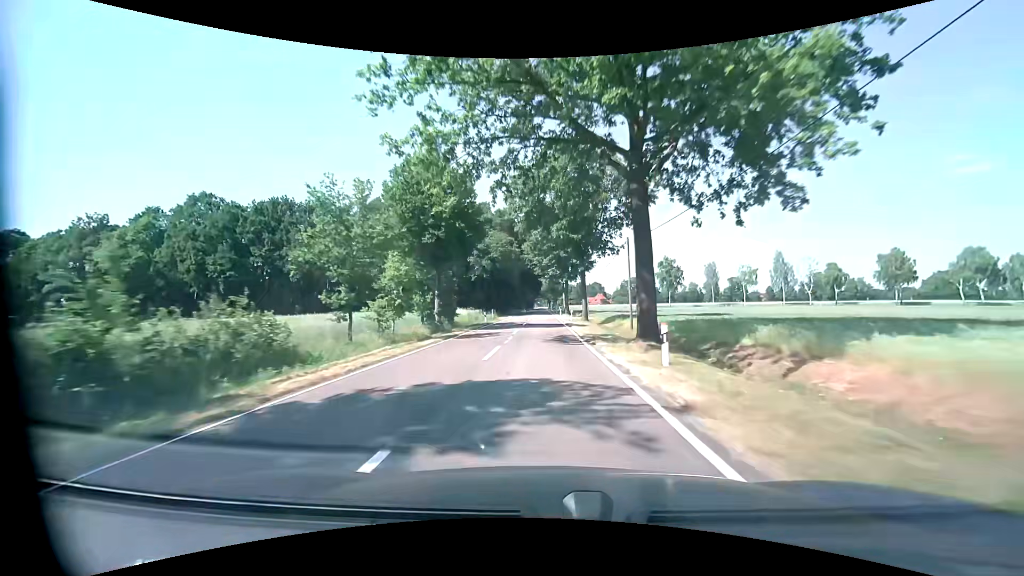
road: tertiary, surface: asphalt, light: Day
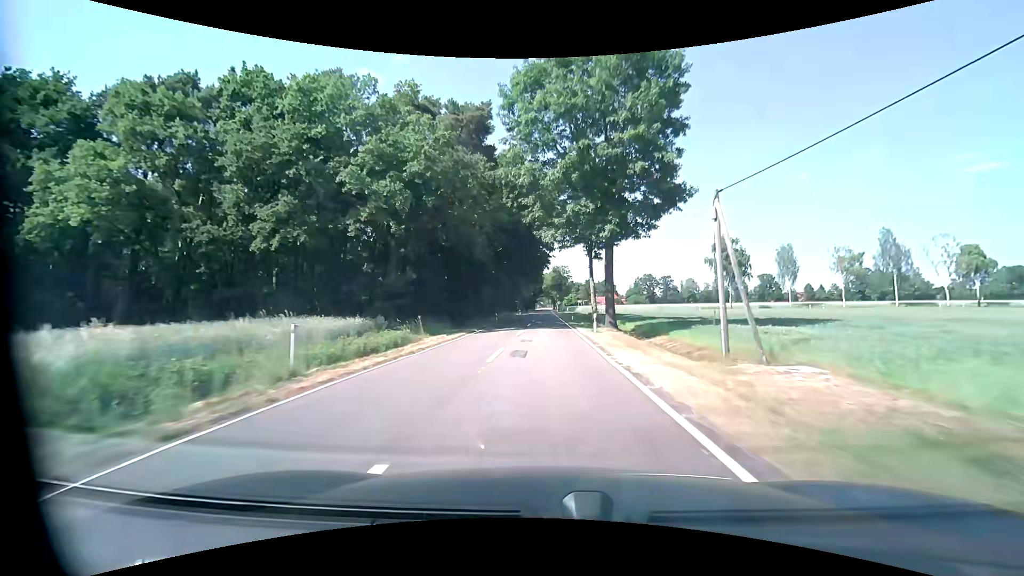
(-0.4, +47.4) m; 0°
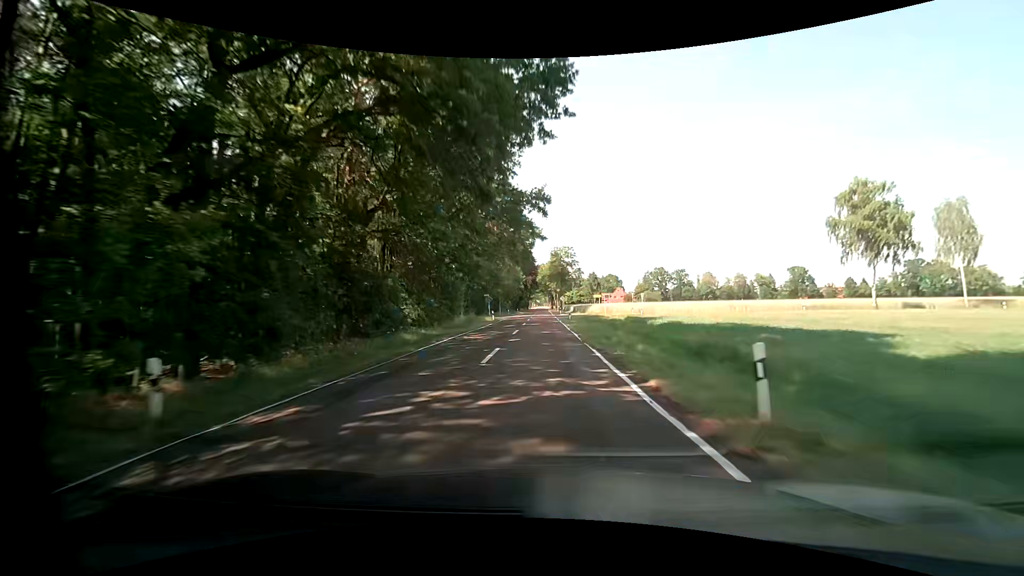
(+0.1, +47.4) m; +1°
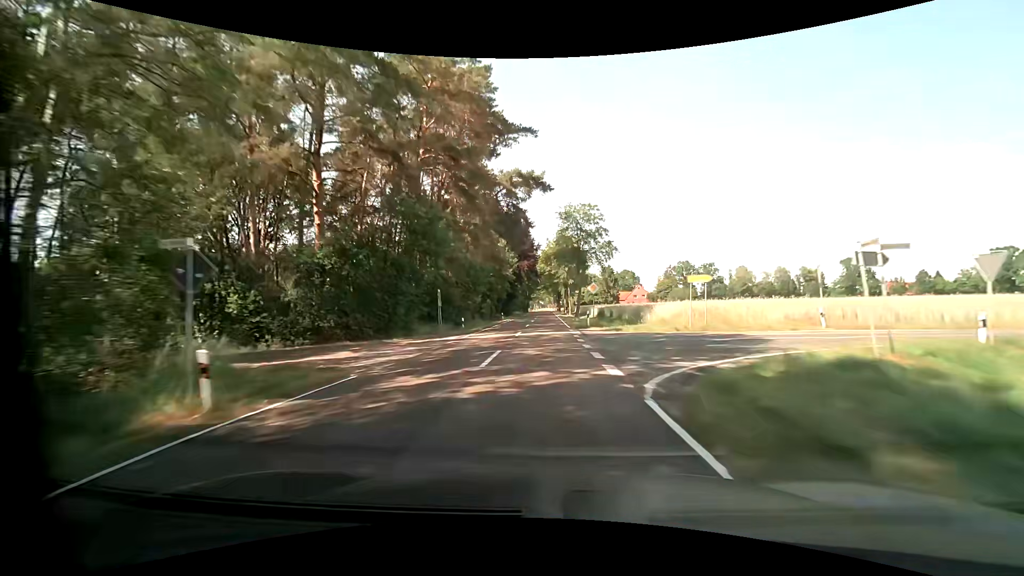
(-0.5, +47.4) m; -1°
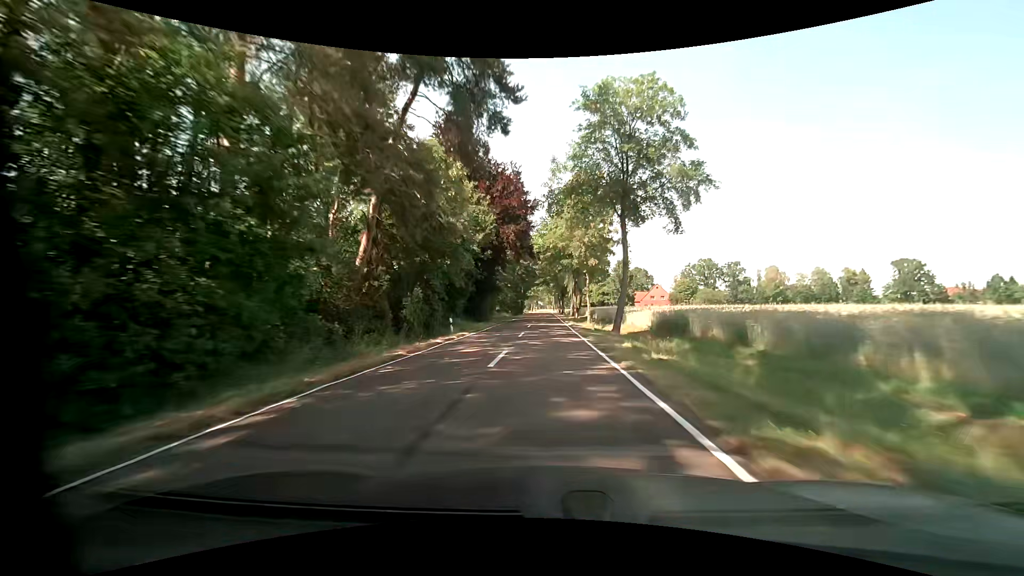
(-0.2, +35.5) m; 0°
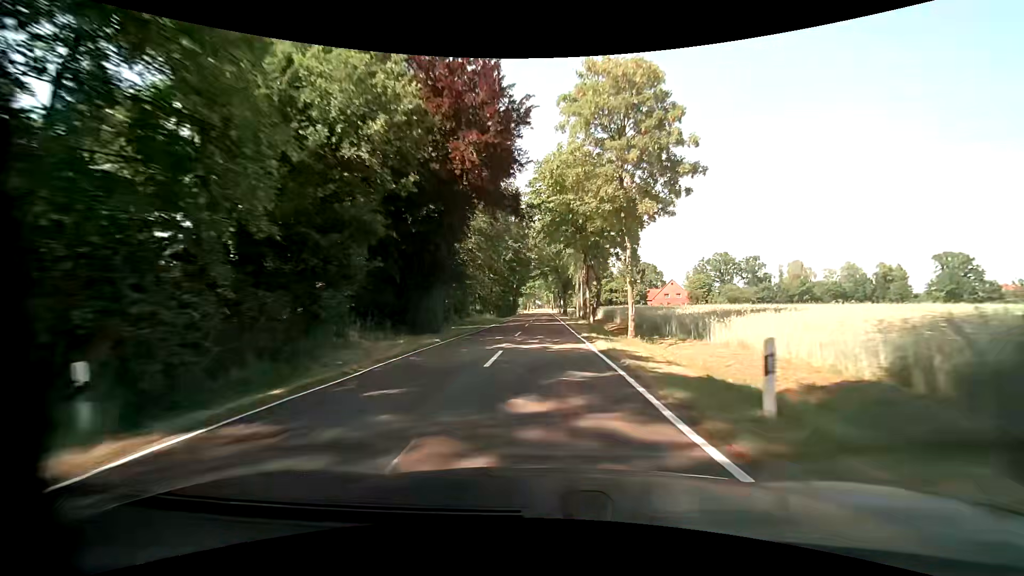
(+0.1, +23.7) m; 0°
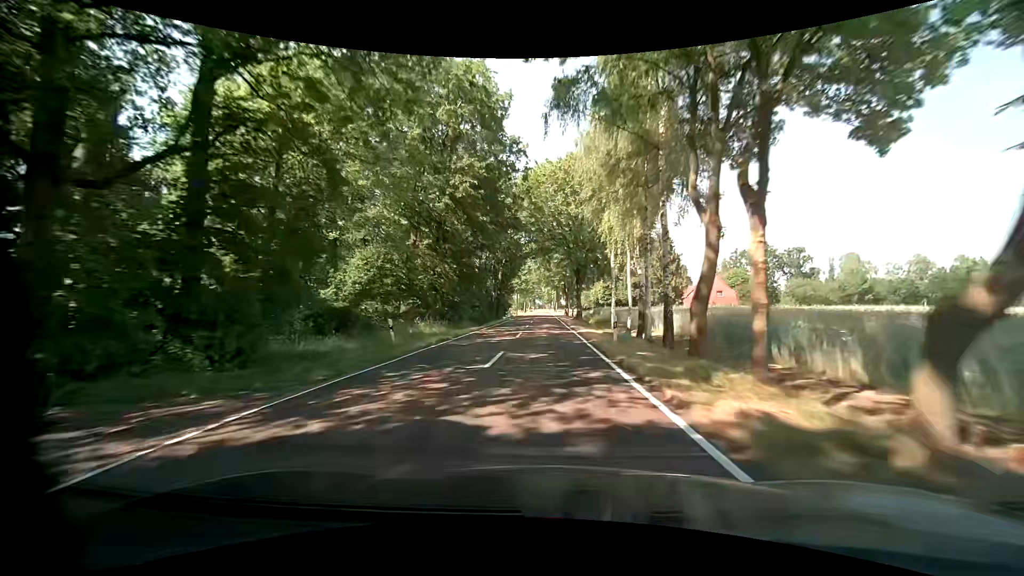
(0.0, +35.6) m; 0°
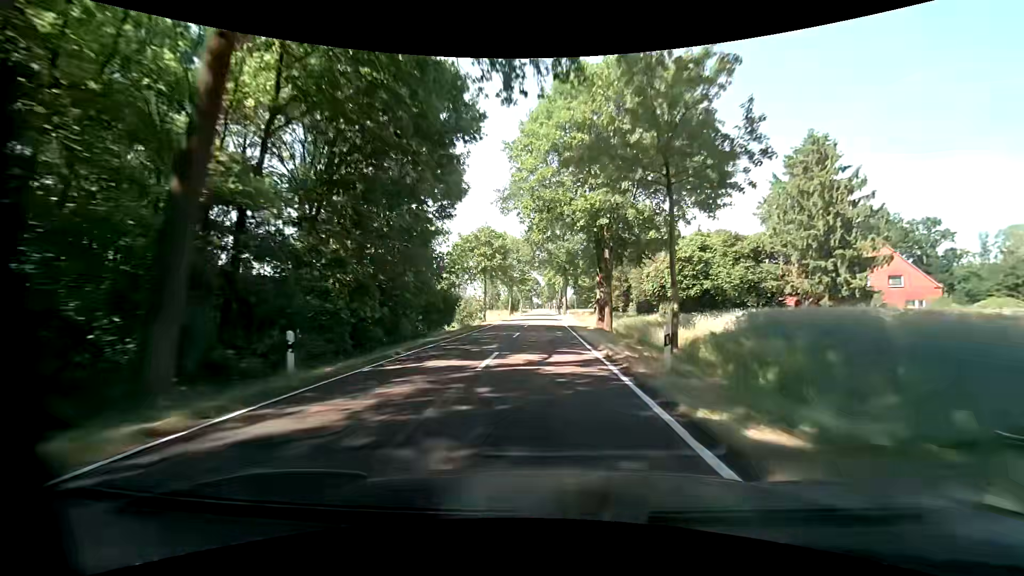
(+0.3, +59.3) m; 0°
(0, +10) (0, +20) (0, +30) (0, +40) (0, +50) (0, +60) (0, +70) (0, +80) (0, +90) (0, +100) m
